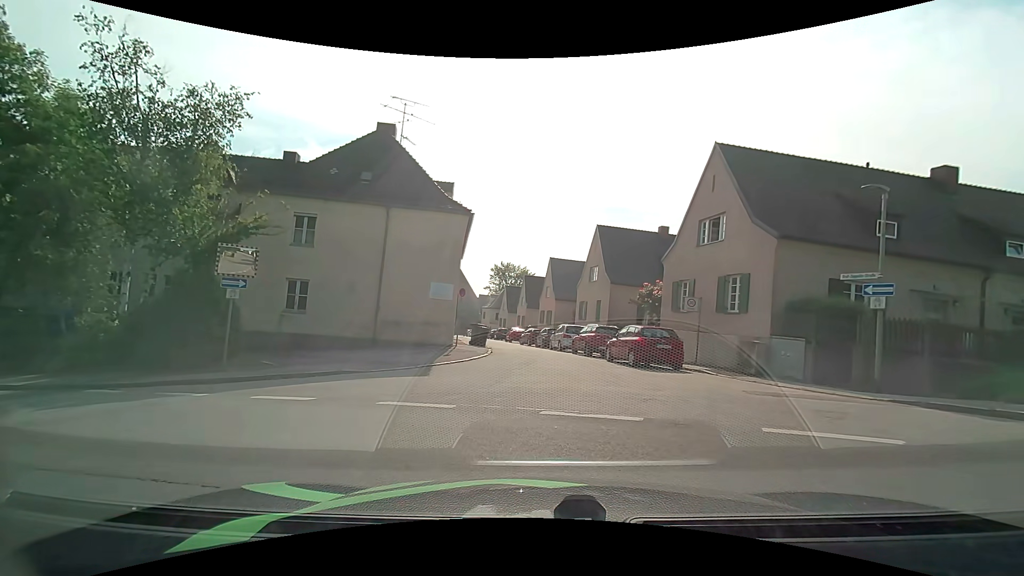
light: Day
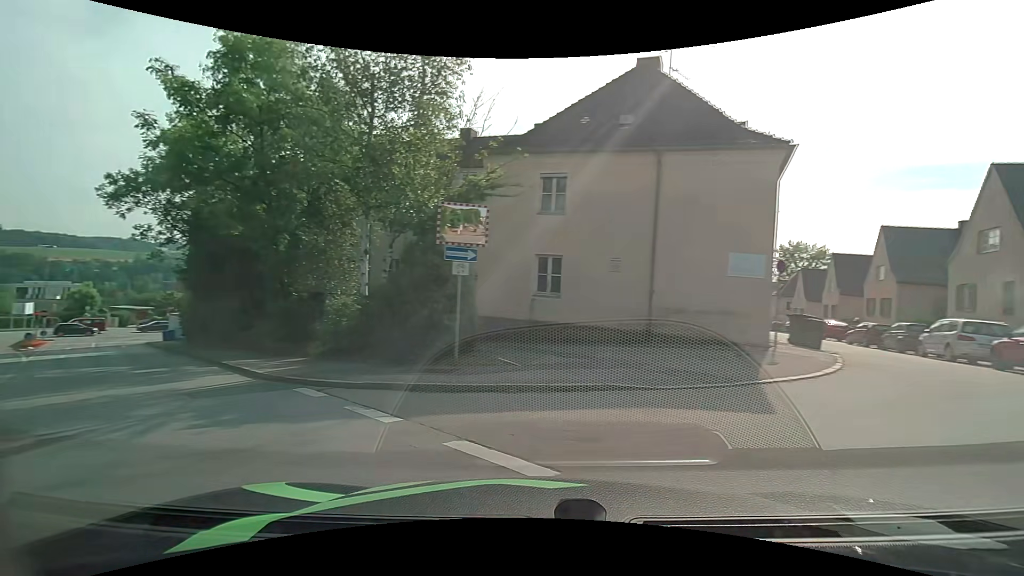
(-1.4, +6.0) m; -29°
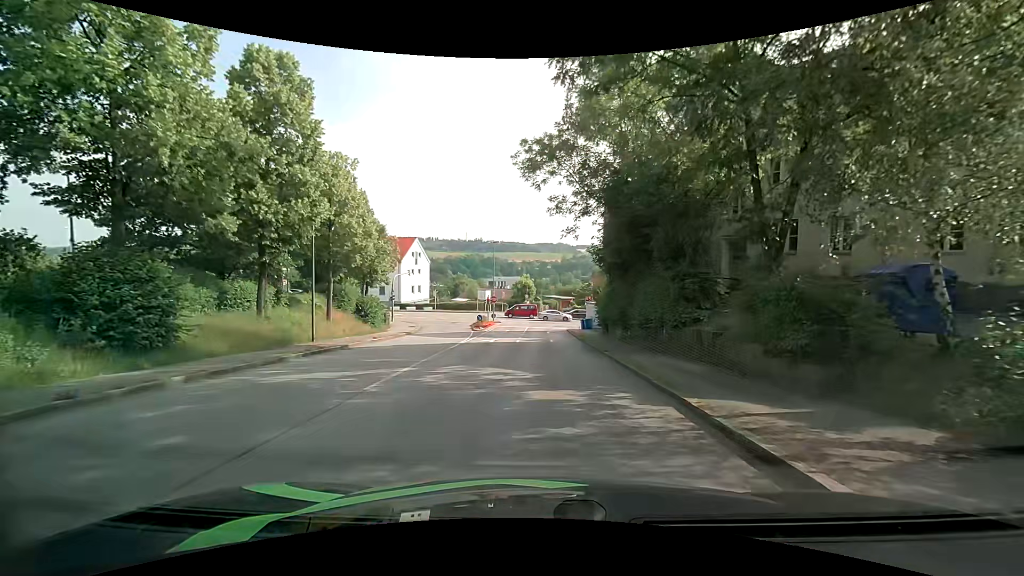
(-5.6, +9.4) m; -45°
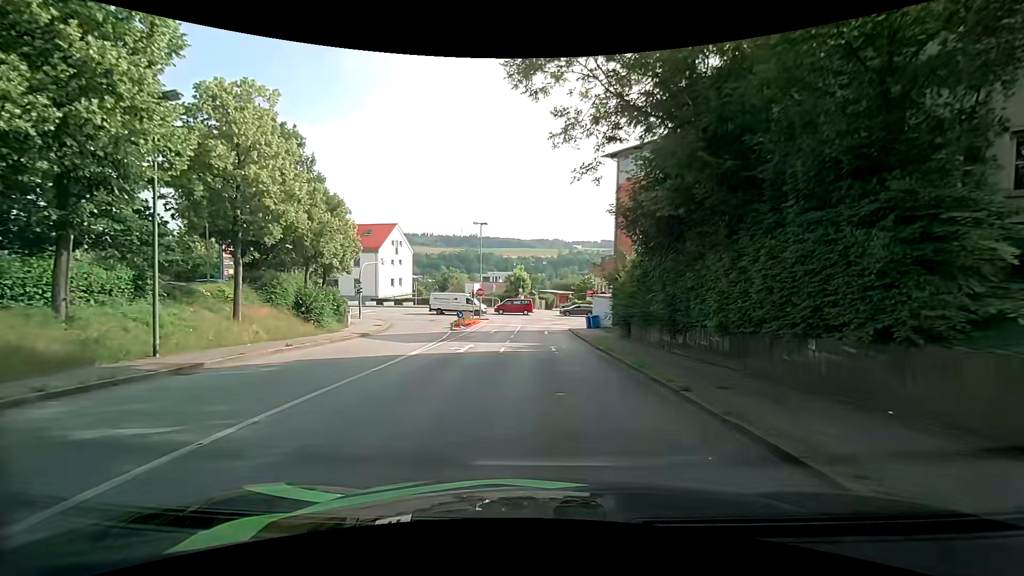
(0.0, +10.2) m; 0°
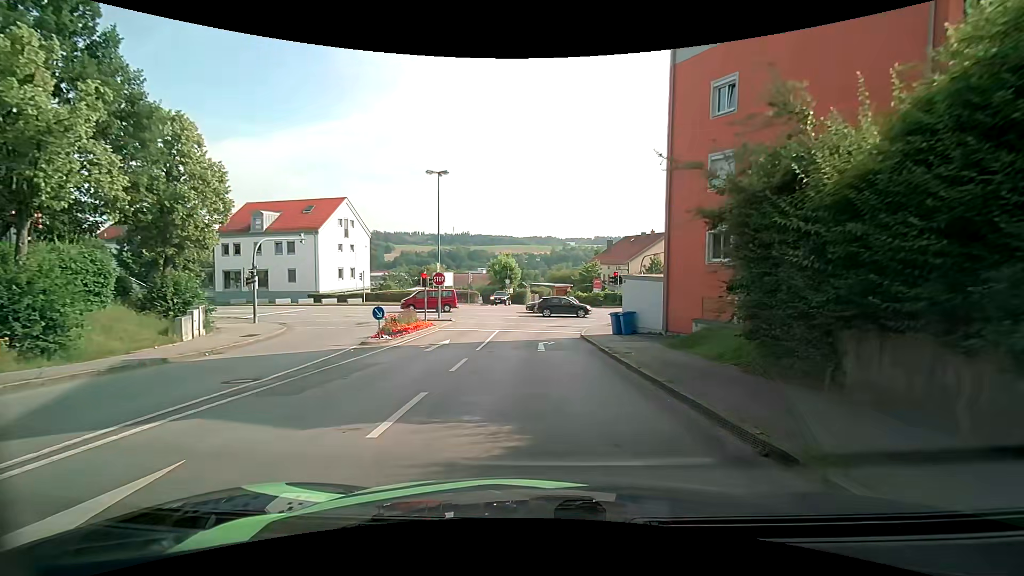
(+0.5, +18.5) m; 0°
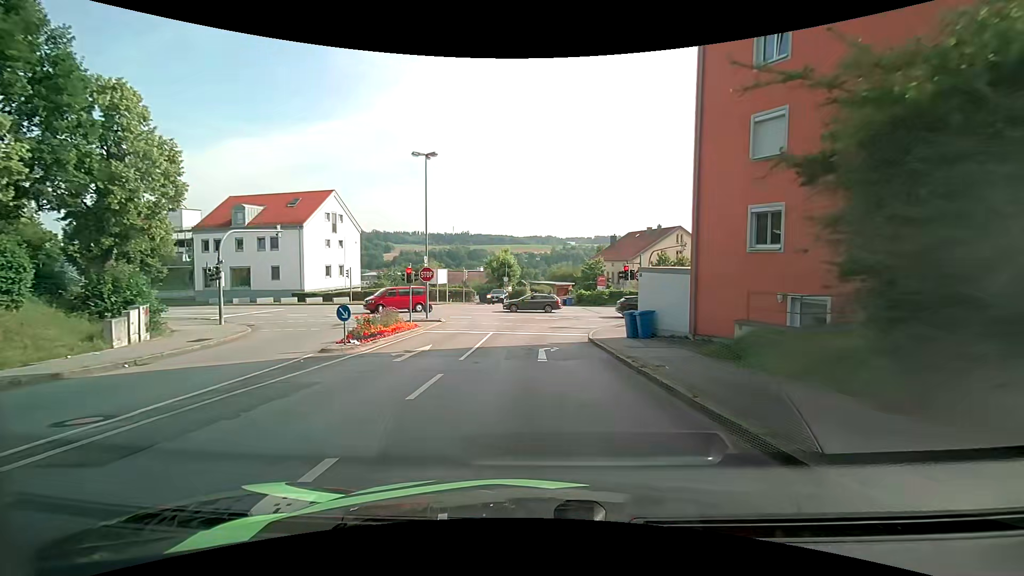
(+0.1, +3.8) m; +2°
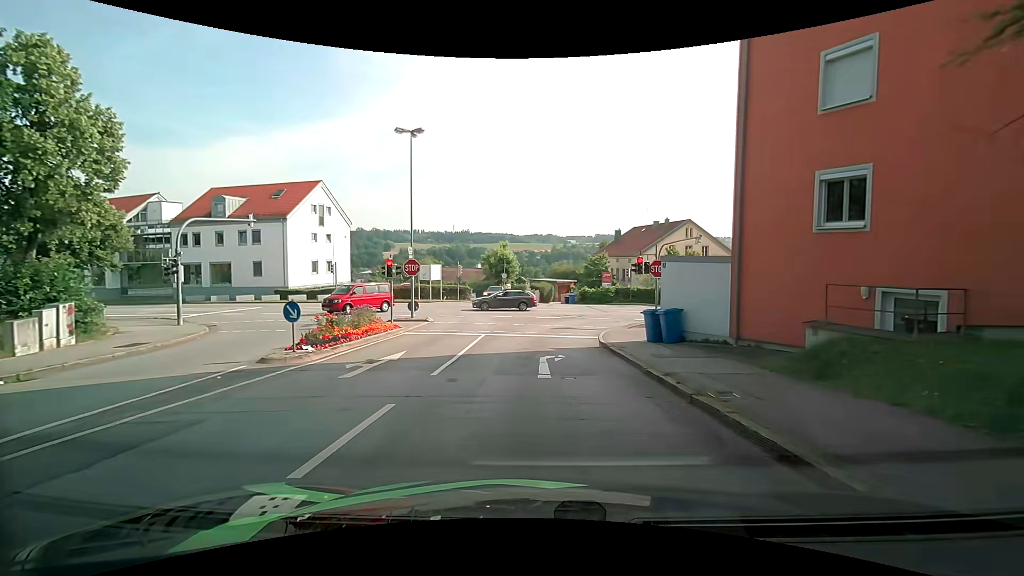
(-0.1, +3.6) m; -1°
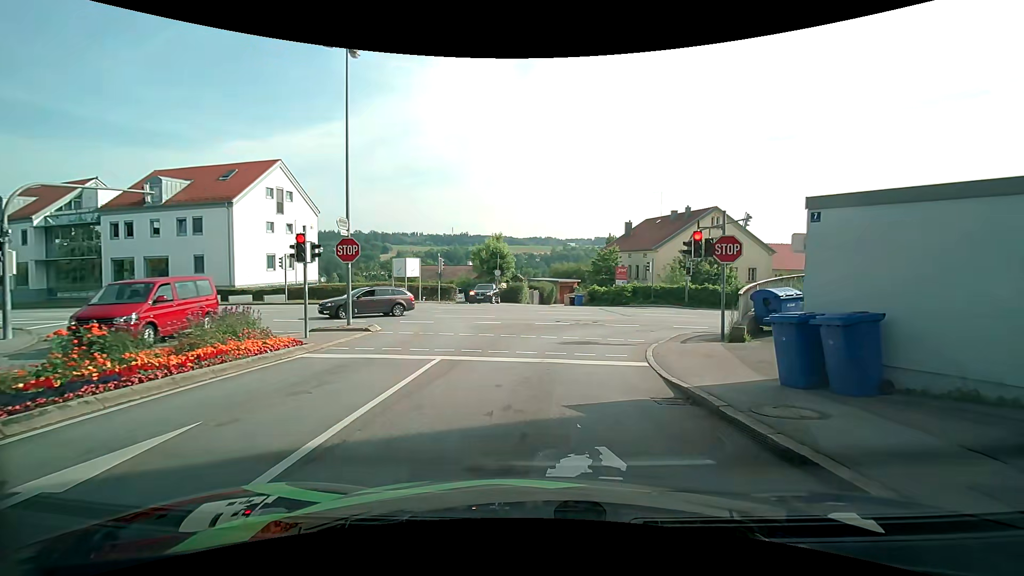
(0.0, +8.8) m; 0°
(0, +10) (+2, +20) (+9, +26) (+19, +29) (+28, +31) (+38, +33) (+48, +36) (+57, +40) (+66, +44) (+75, +49) m
